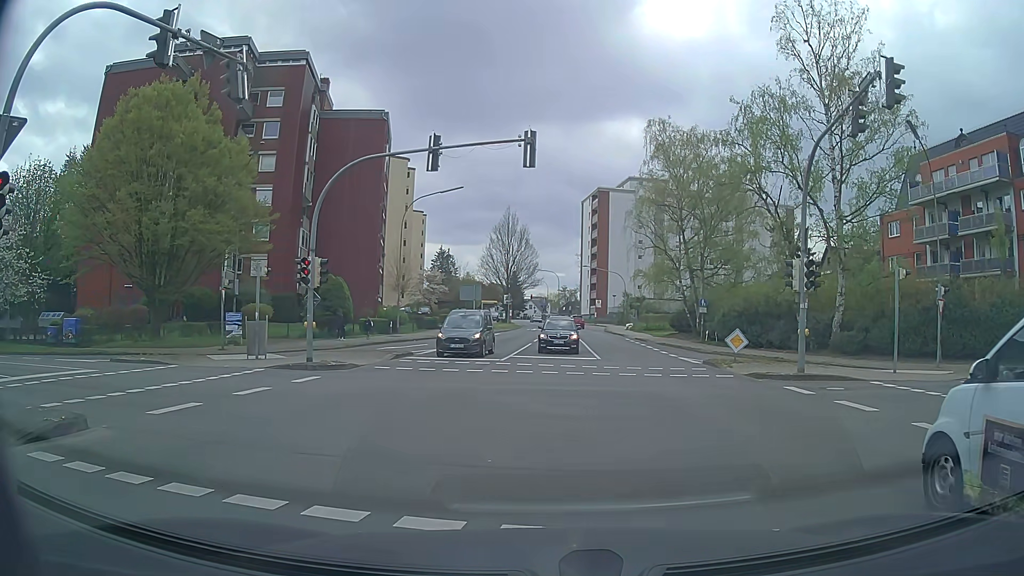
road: tertiary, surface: asphalt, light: Day
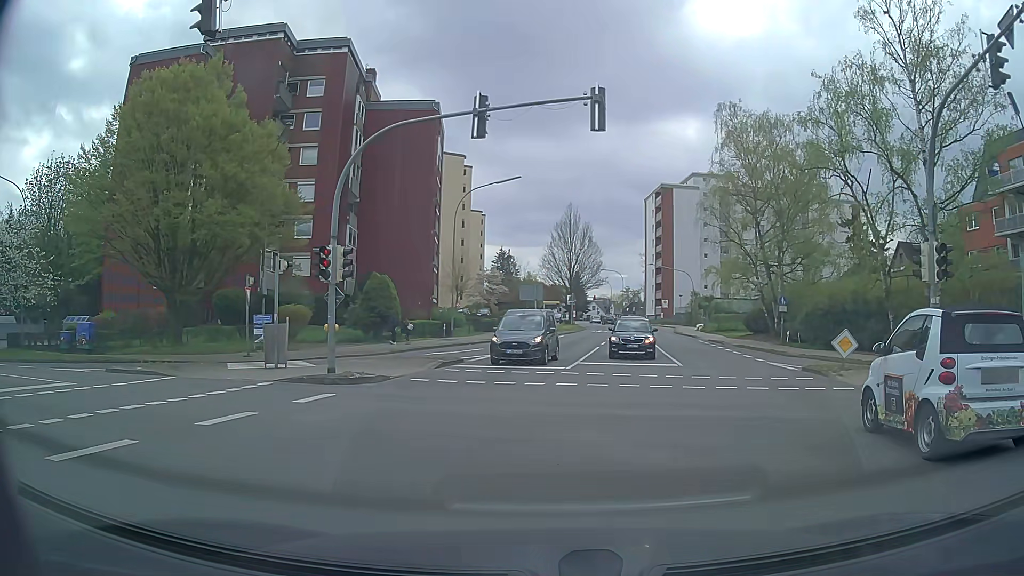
(-0.1, +3.9) m; -4°
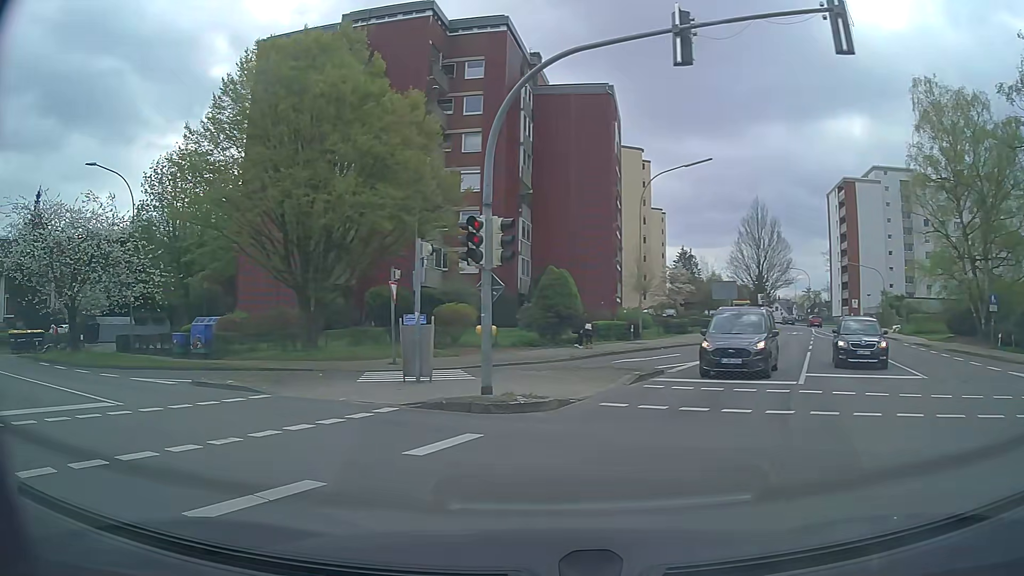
(-0.6, +4.9) m; -15°
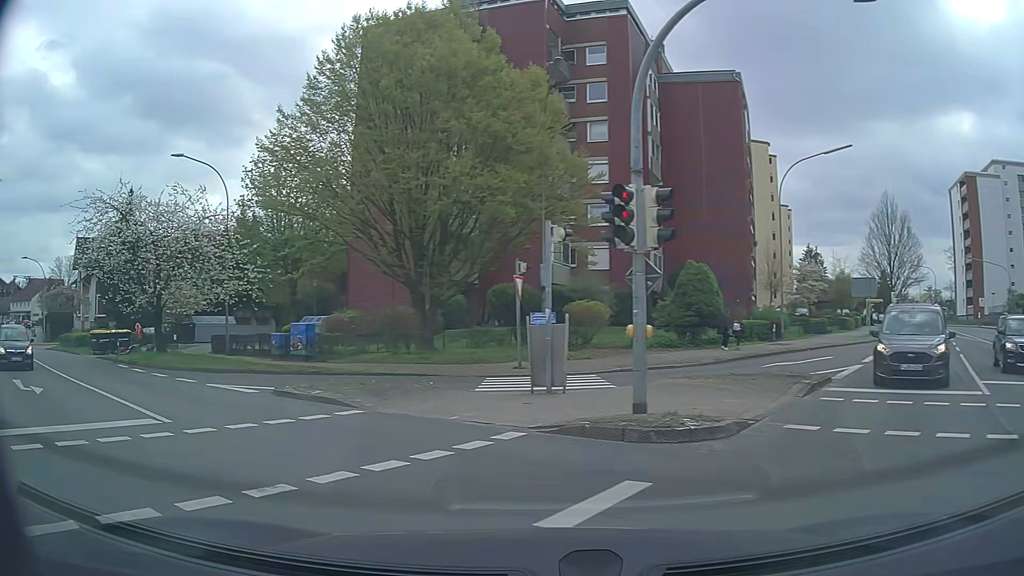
(-0.3, +2.7) m; -12°
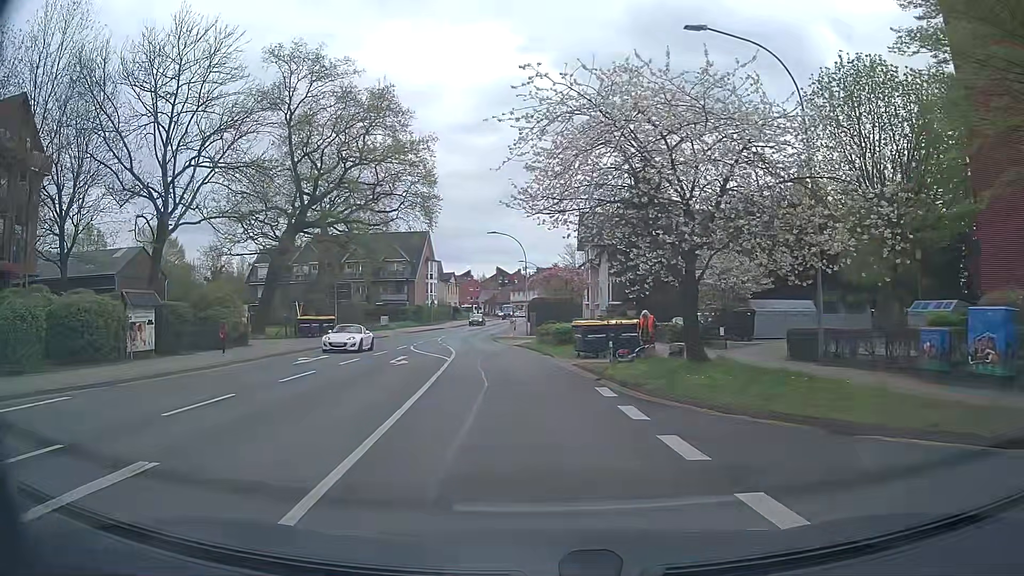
(-6.2, +13.1) m; -45°
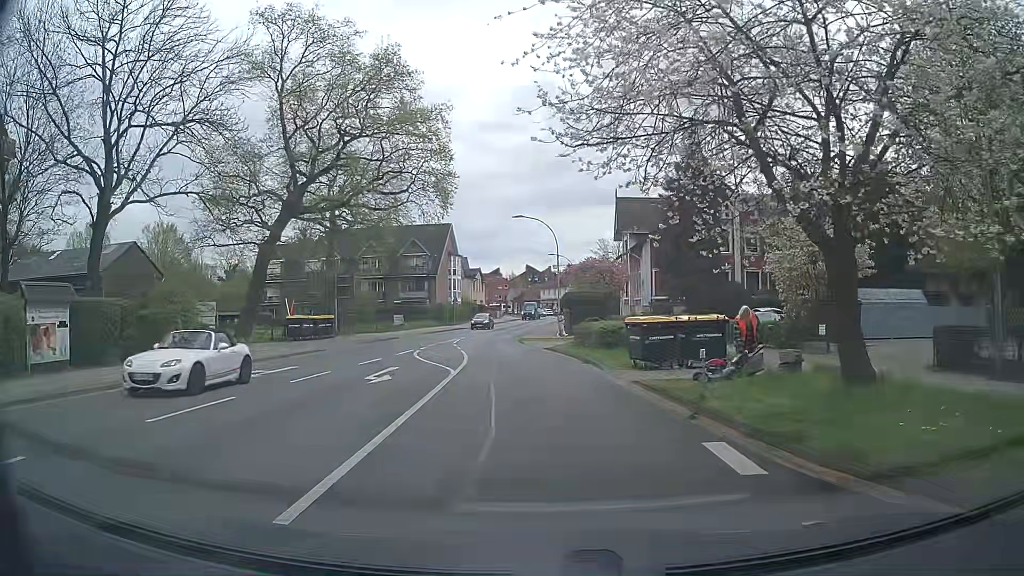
(-0.3, +7.1) m; -5°
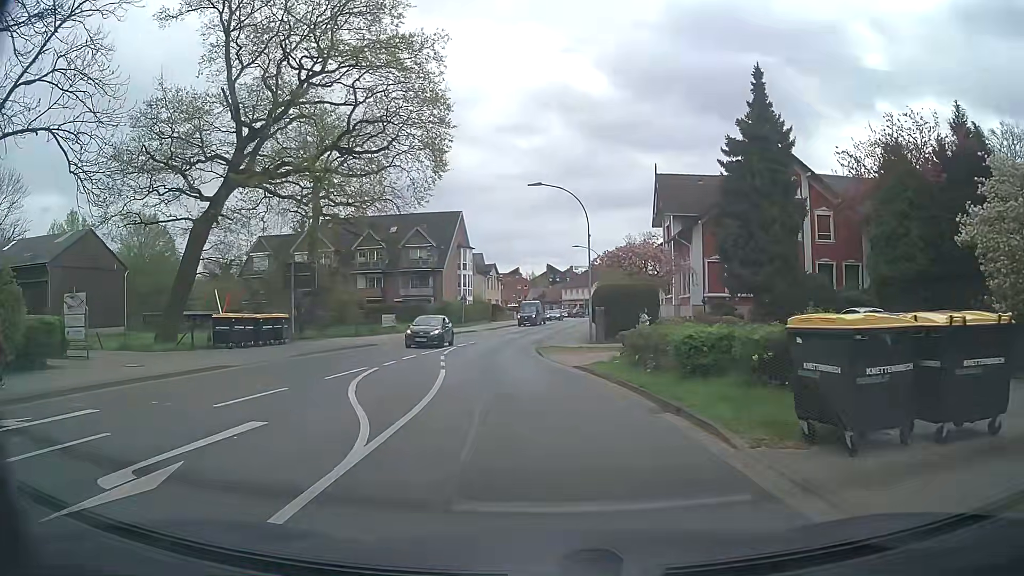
(0.0, +10.6) m; -1°
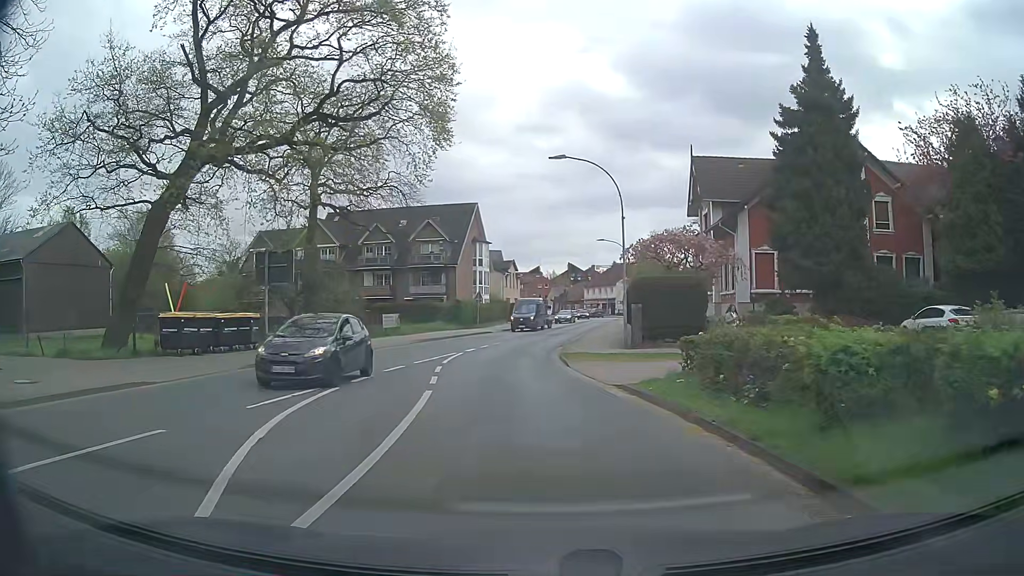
(0.0, +5.4) m; +1°
